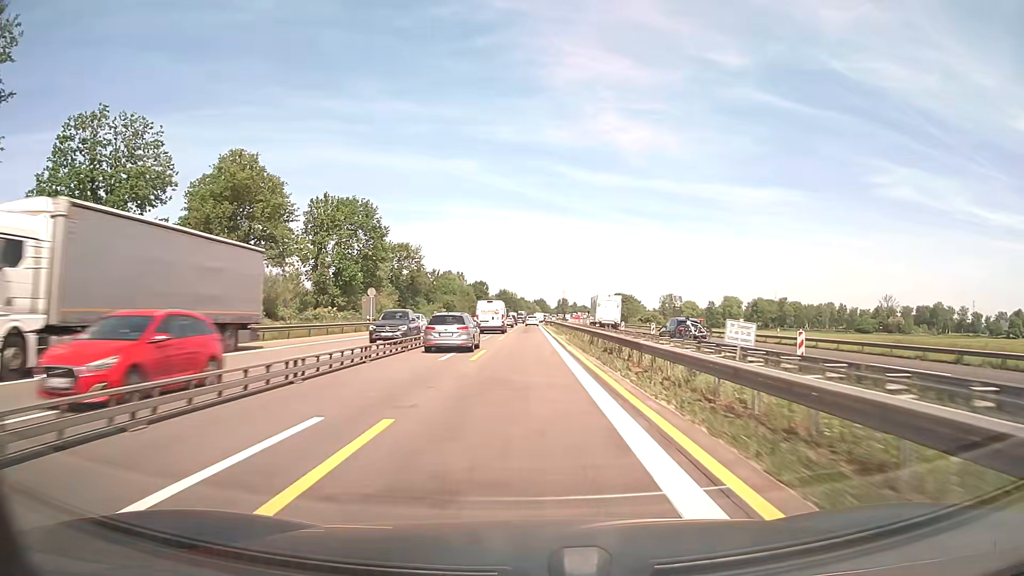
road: motorway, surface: asphalt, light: Day
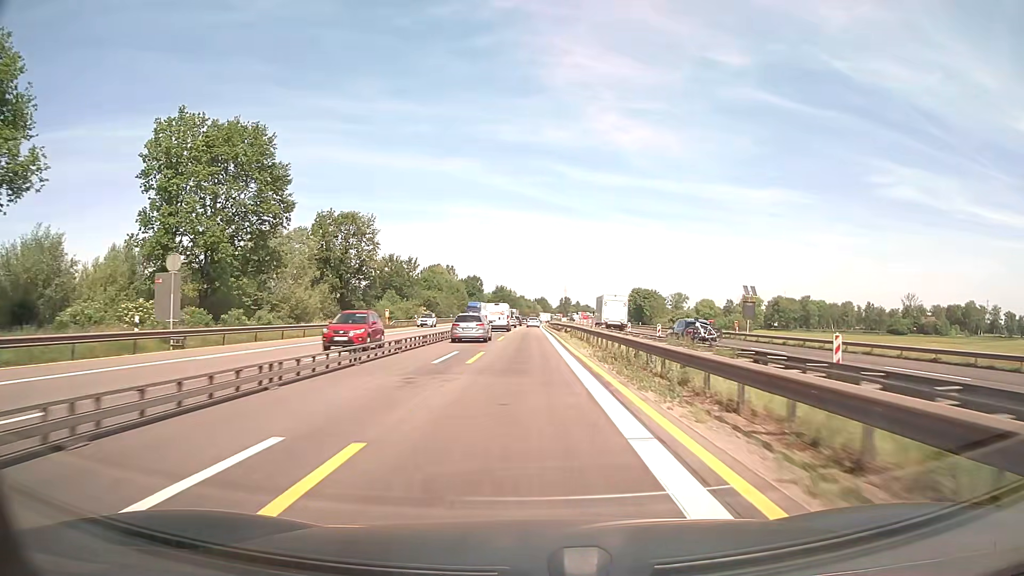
(0.0, +37.4) m; 0°
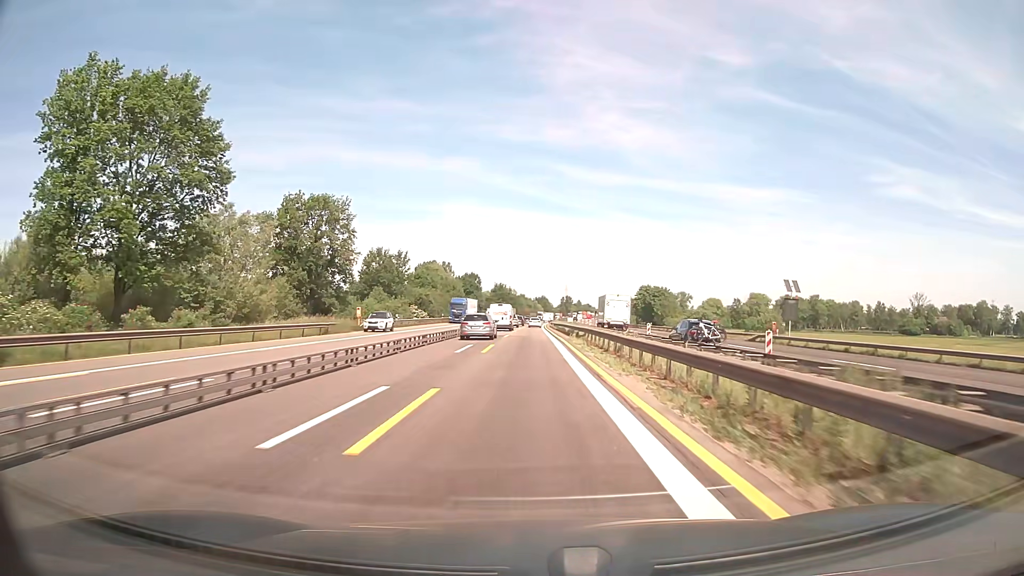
(0.0, +12.5) m; 0°
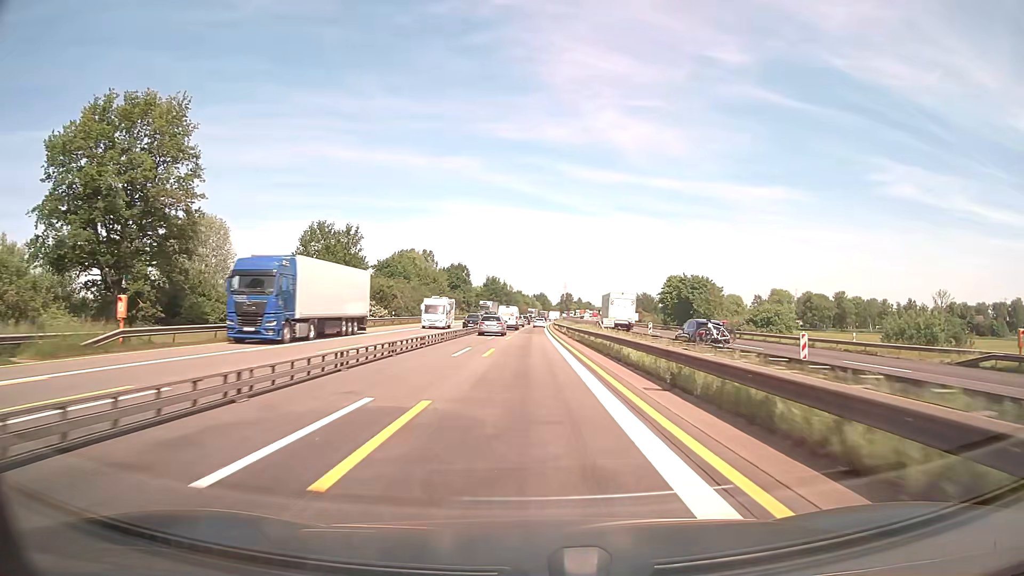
(0.0, +37.5) m; 0°
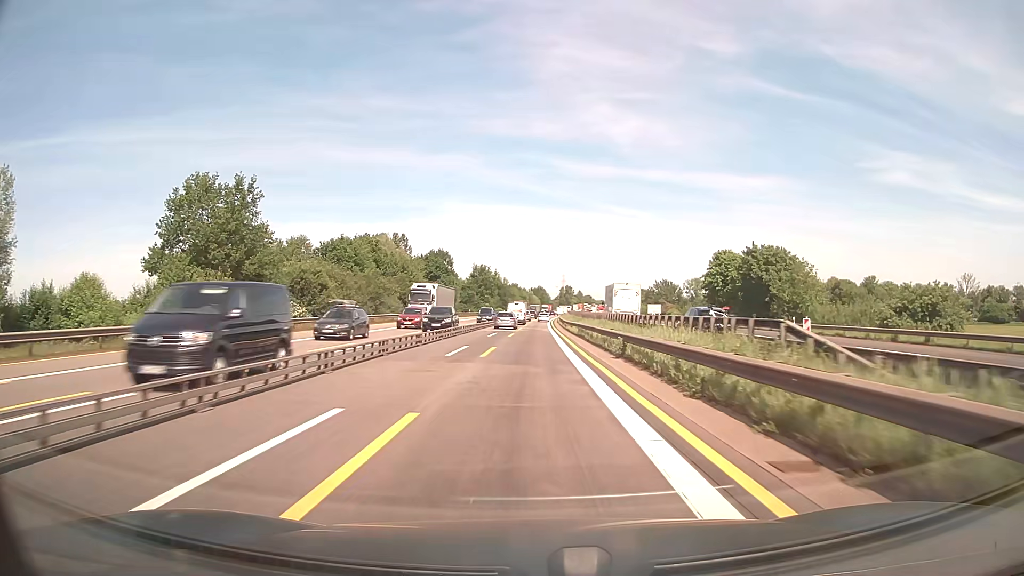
(+0.2, +37.6) m; 0°
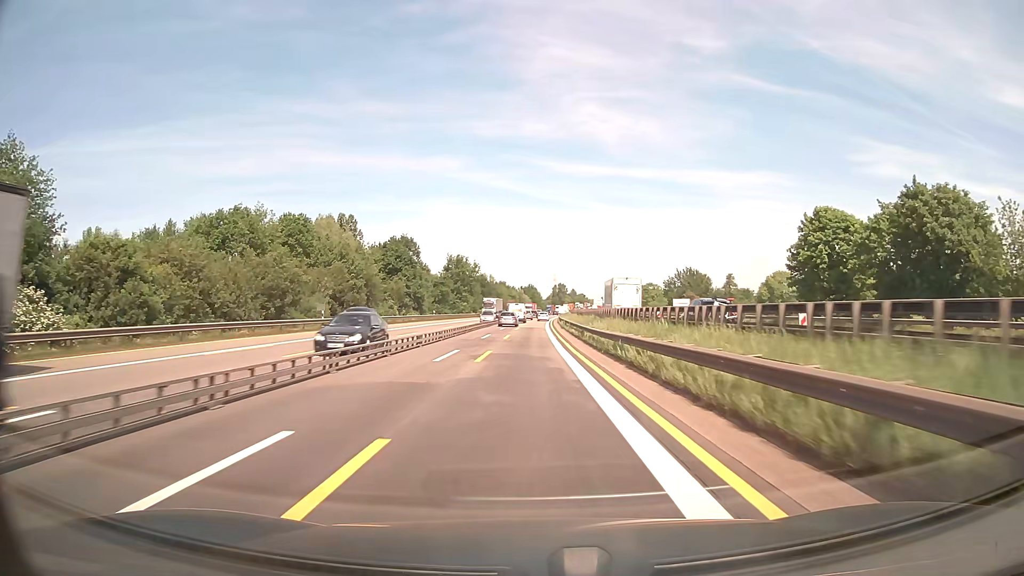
(+0.3, +37.7) m; +1°
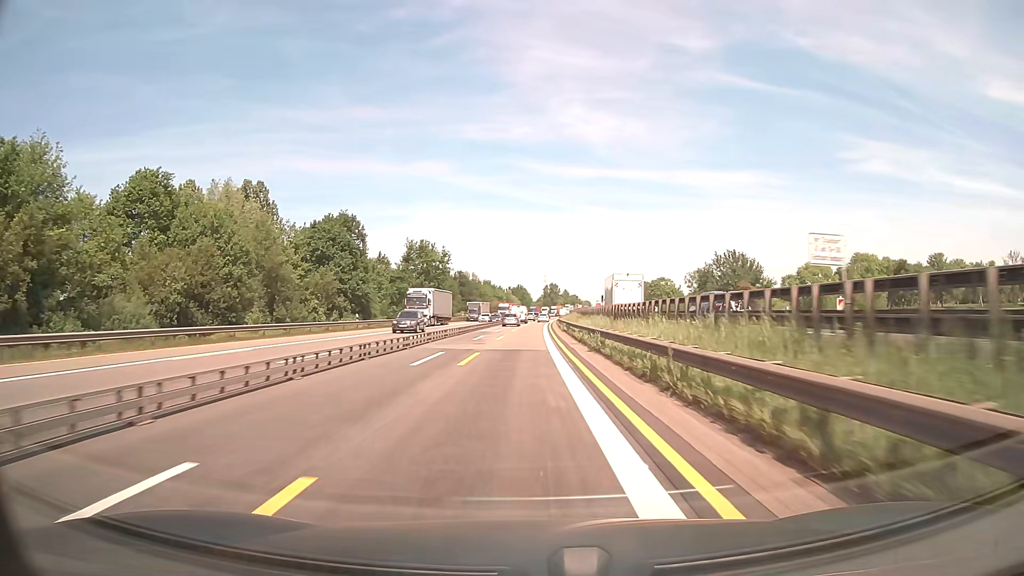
(+0.3, +37.7) m; +1°
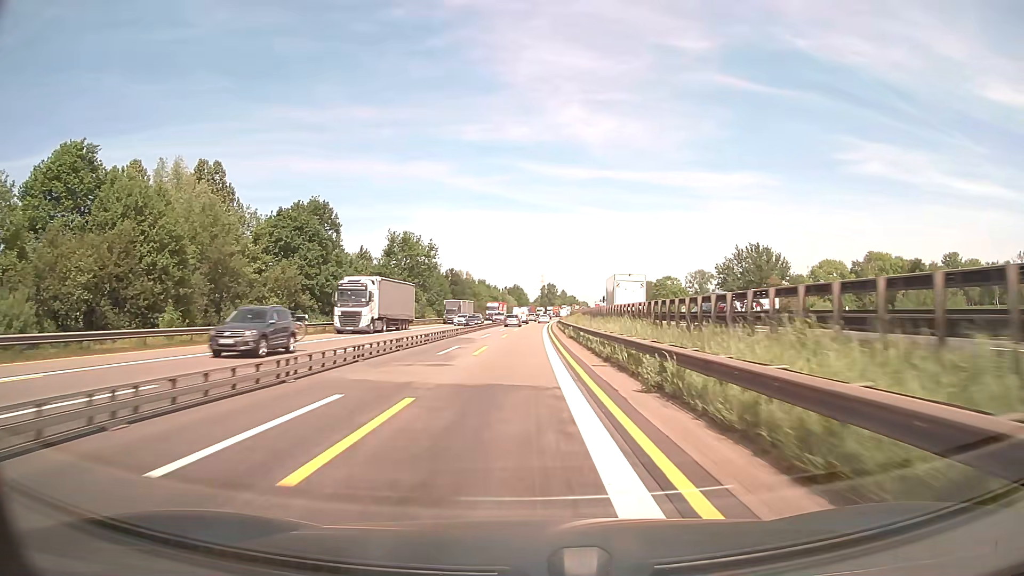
(0.0, +12.5) m; 0°
(0, +10) (0, +20) (0, +30) (0, +40) (0, +50) (0, +60) (+1, +70) (+1, +80) (+1, +90) (+2, +100) m
